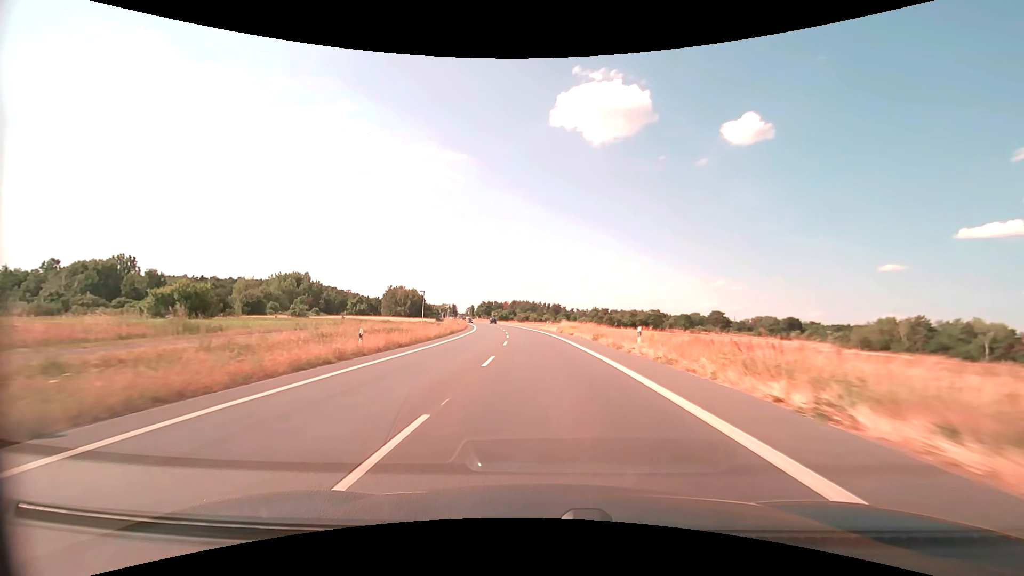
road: primary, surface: asphalt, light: Day
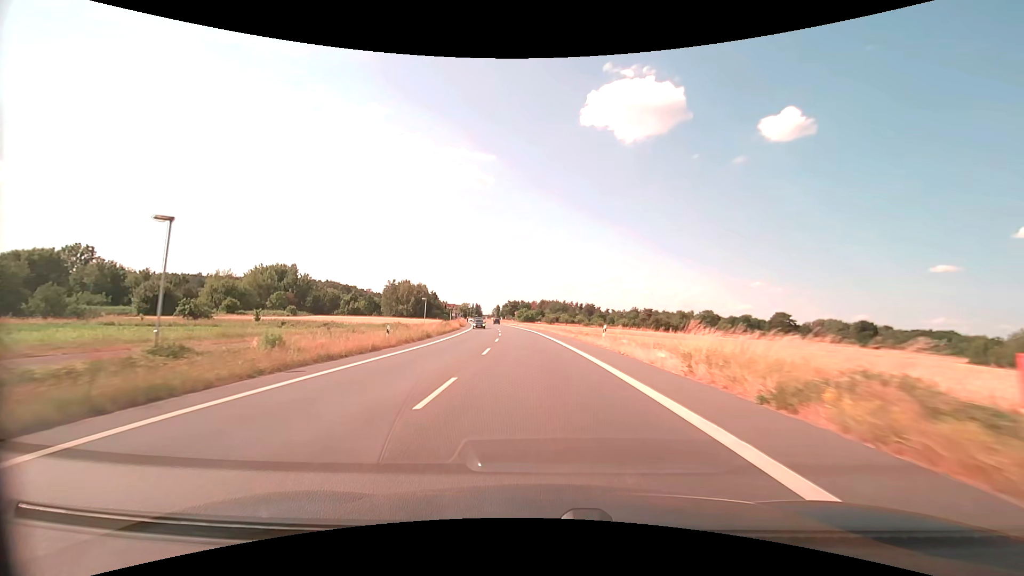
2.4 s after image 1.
(-1.1, +43.1) m; -3°
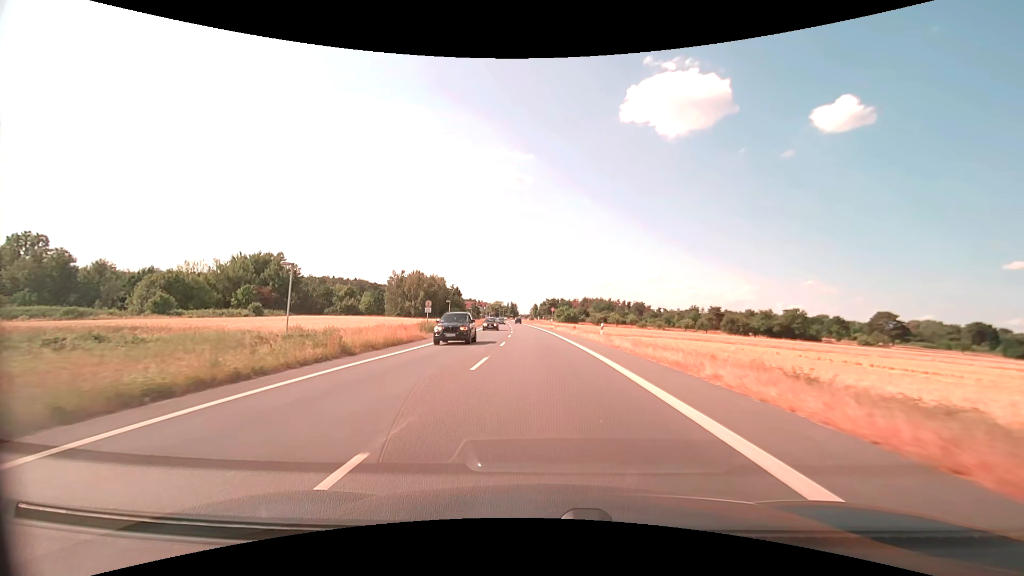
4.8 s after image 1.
(-1.7, +42.7) m; -4°
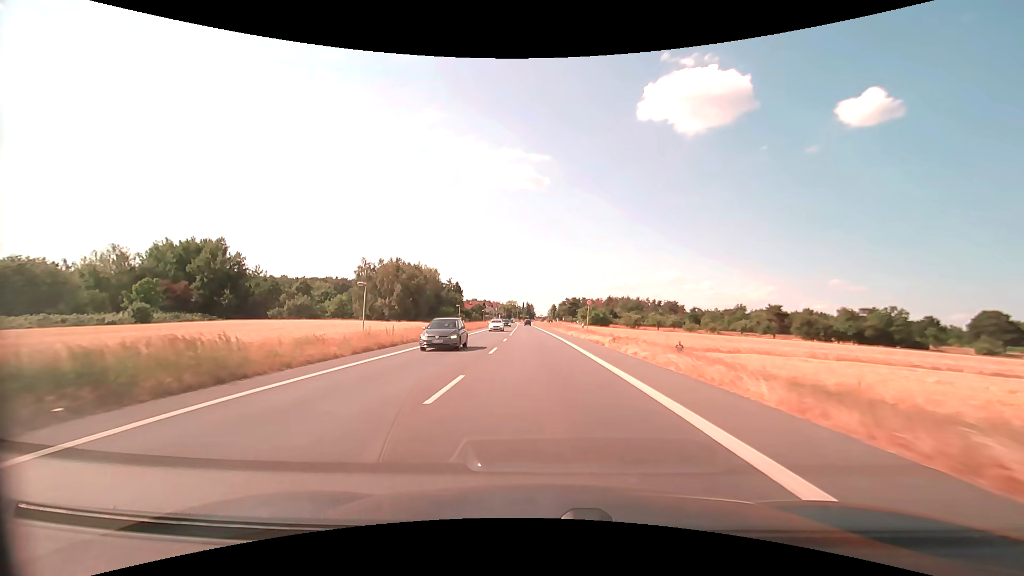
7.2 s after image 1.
(-0.8, +40.6) m; -2°
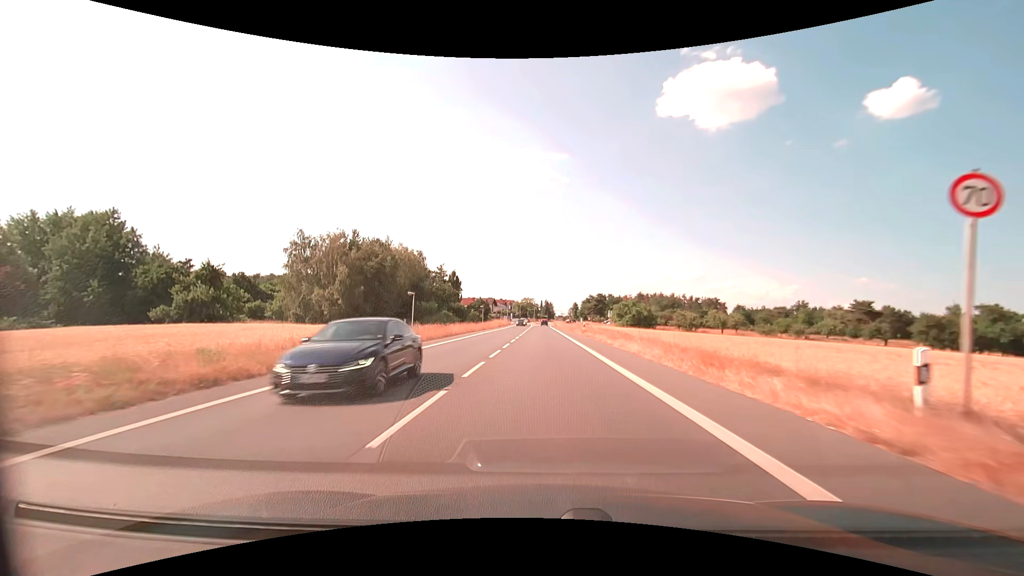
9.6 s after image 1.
(-0.8, +39.1) m; -2°
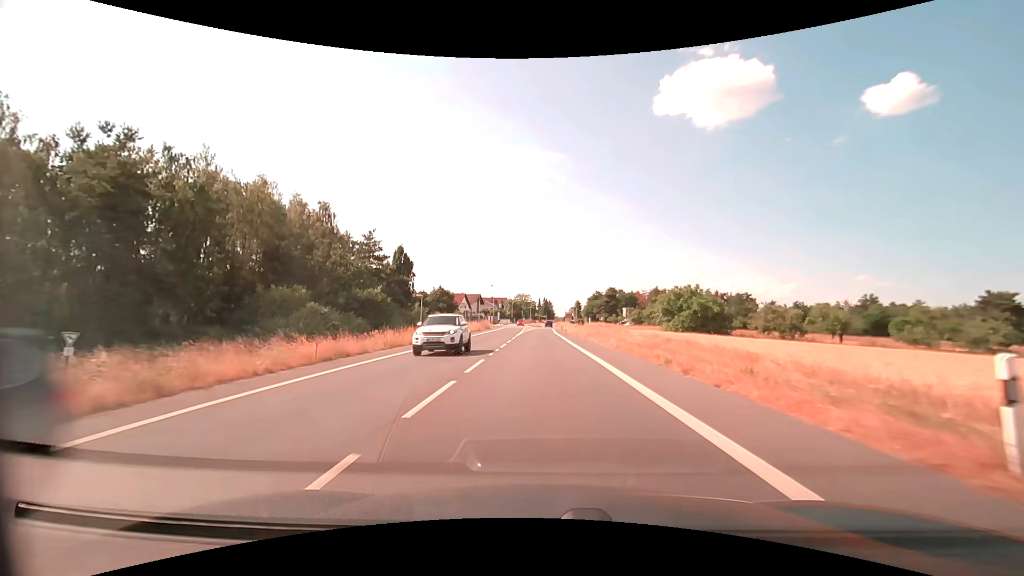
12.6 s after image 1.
(-0.1, +46.9) m; 0°
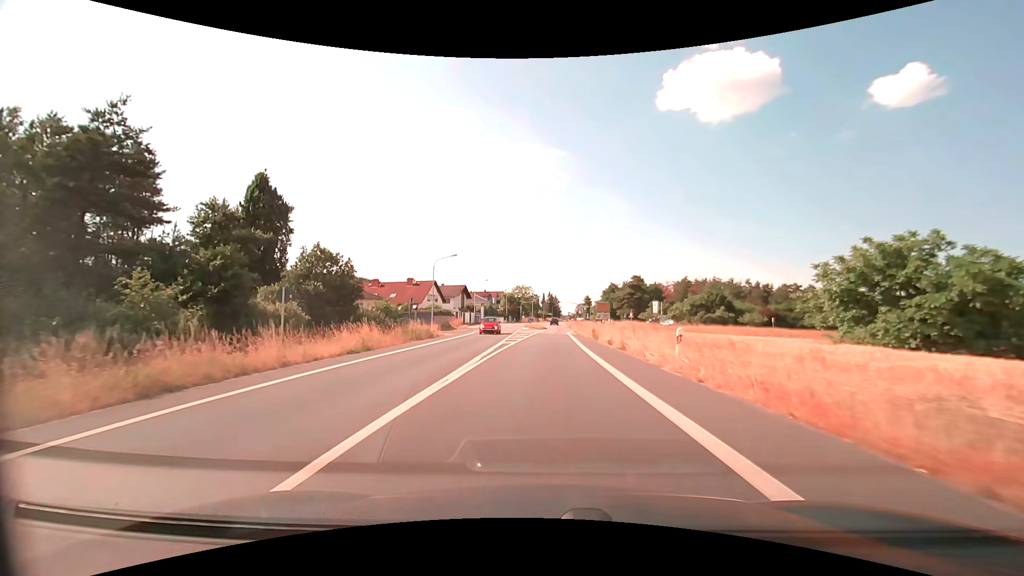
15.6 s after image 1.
(-0.1, +42.3) m; 0°
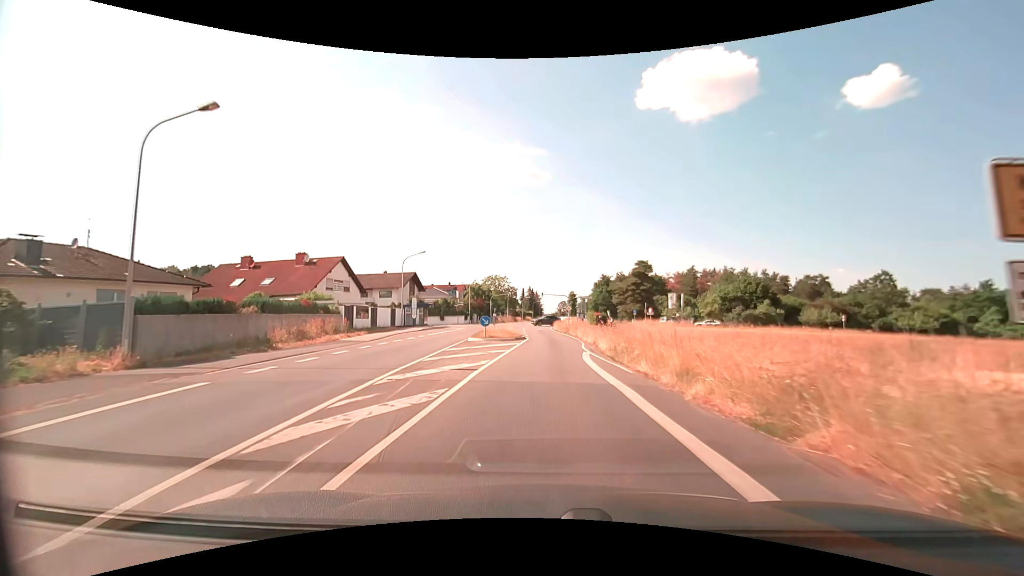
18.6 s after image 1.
(+0.4, +35.8) m; +2°
(0, +10) (0, +20) (+1, +30) (+1, +40) (0, +50) (0, +60) (0, +70) (0, +80) (0, +90) (+1, +100) m
